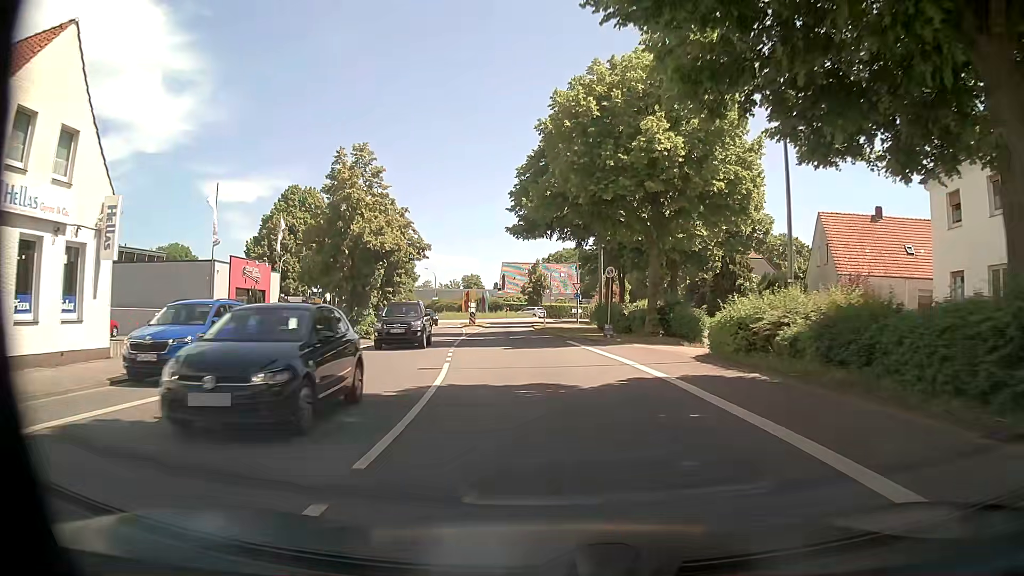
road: primary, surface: asphalt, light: Day
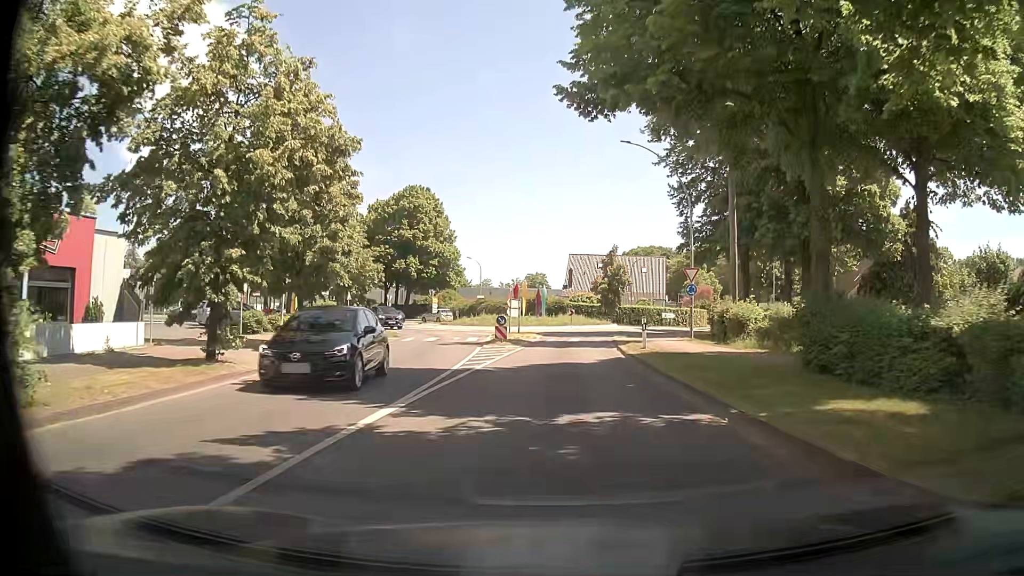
(-1.3, +24.1) m; -6°
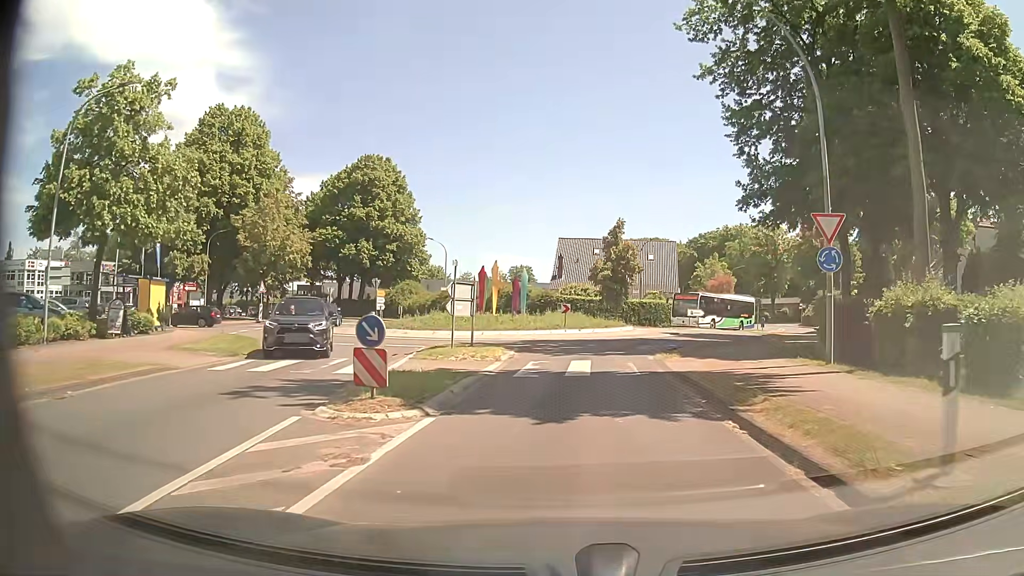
(0.0, +17.9) m; 0°
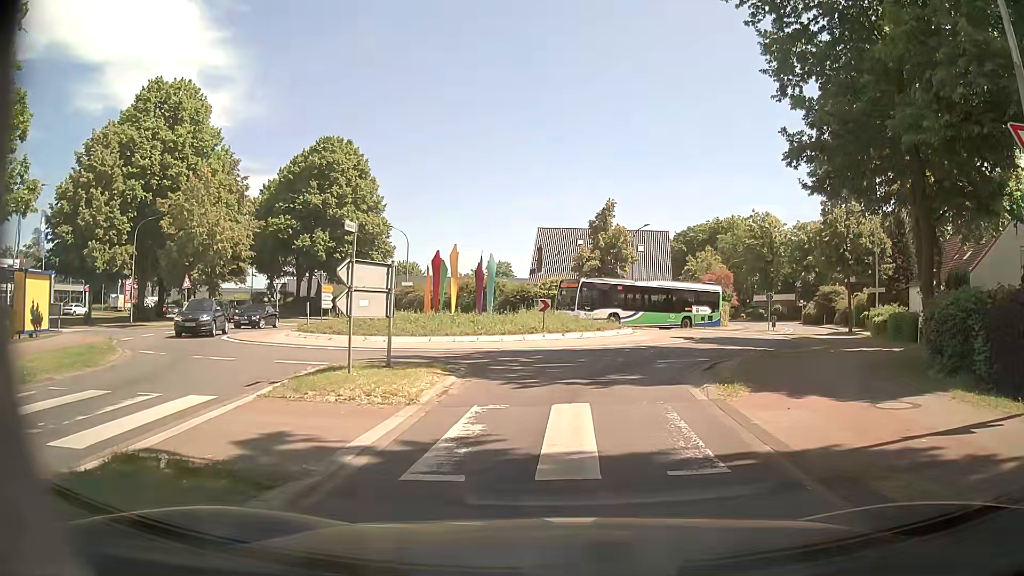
(+0.2, +8.0) m; +2°
